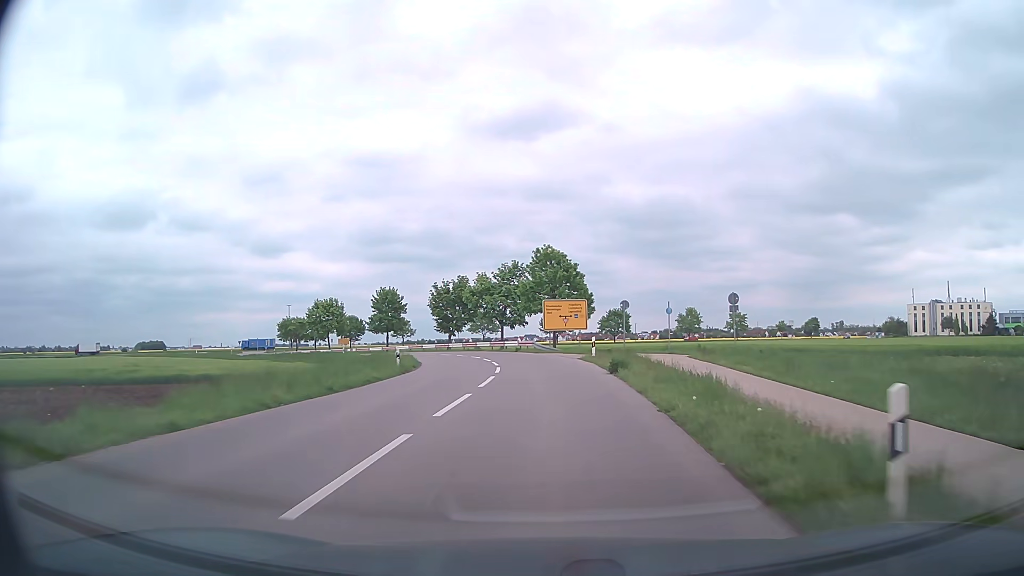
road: tertiary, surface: asphalt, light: Day
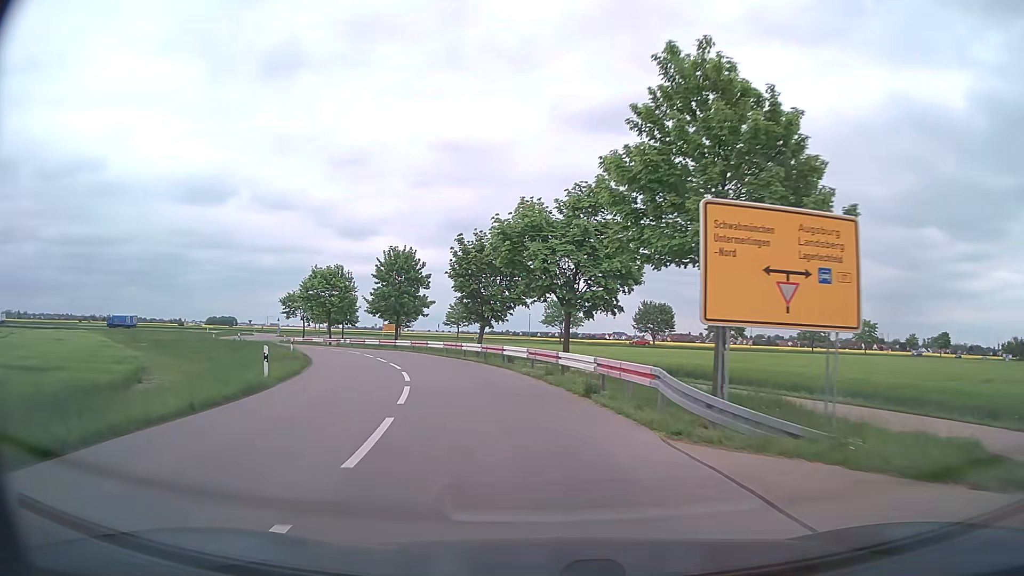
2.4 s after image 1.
(-0.9, +34.2) m; -7°
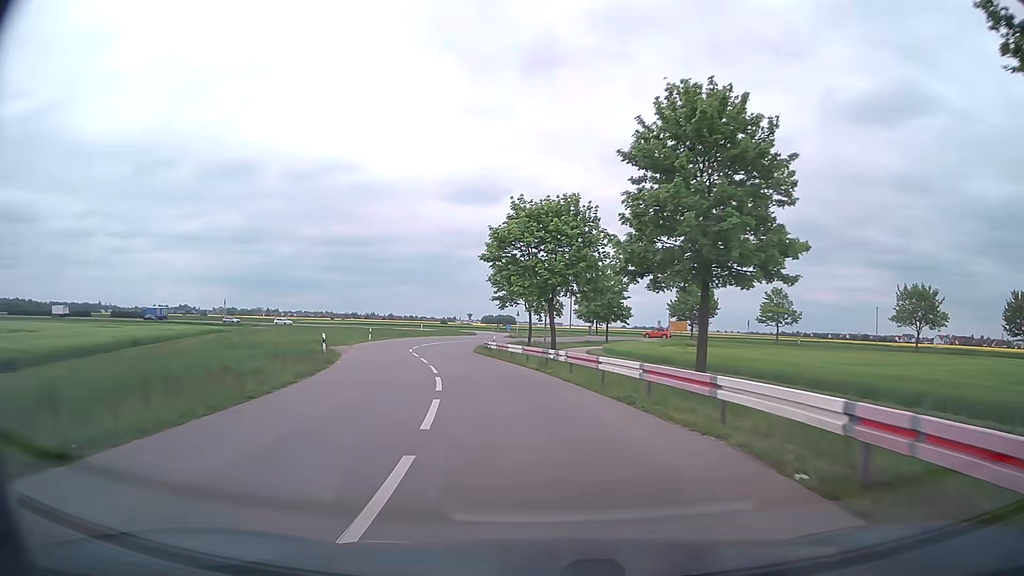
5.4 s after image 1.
(-8.4, +38.8) m; -24°
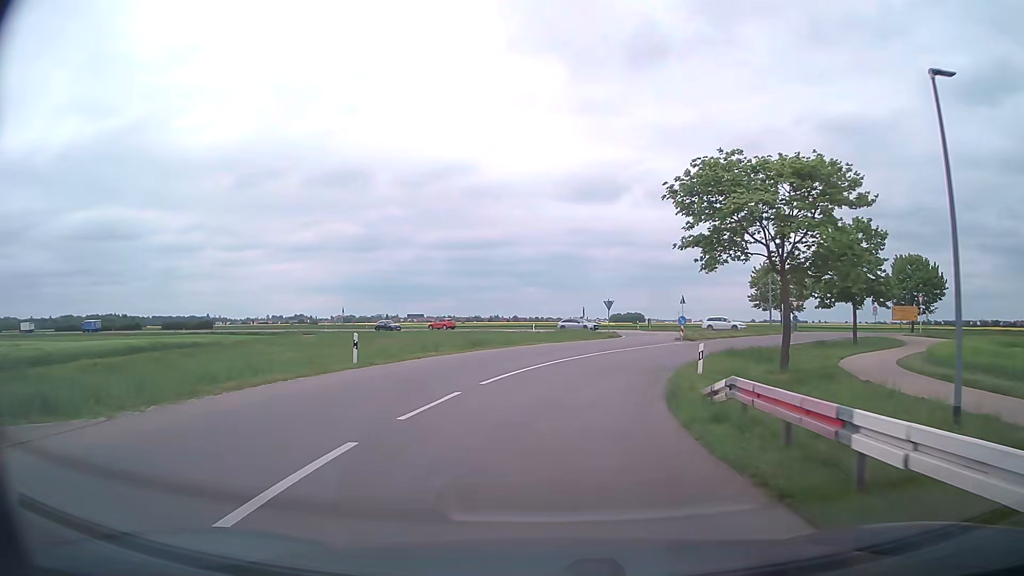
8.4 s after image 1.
(-4.5, +35.2) m; -11°
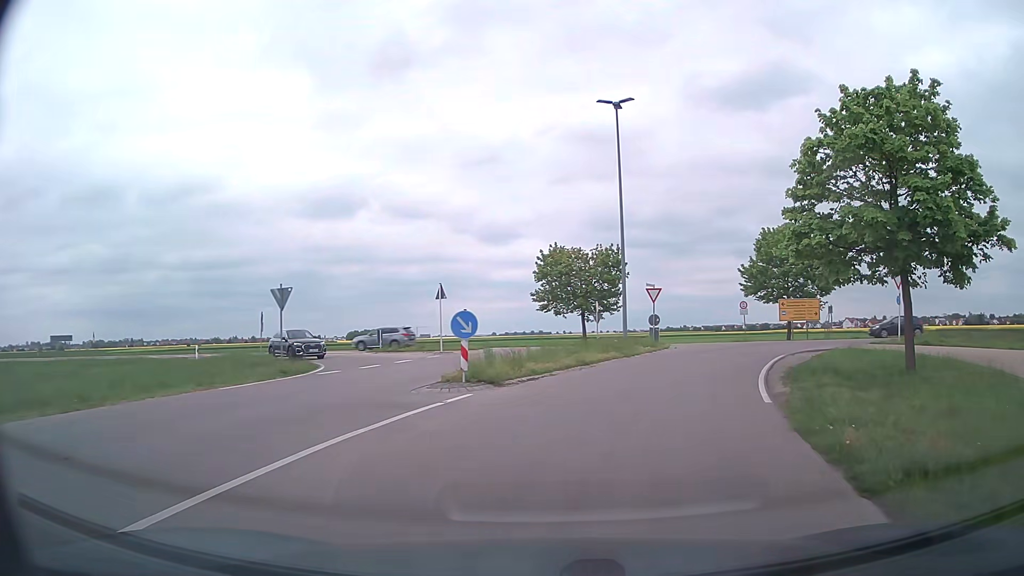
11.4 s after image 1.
(+4.4, +28.0) m; +23°
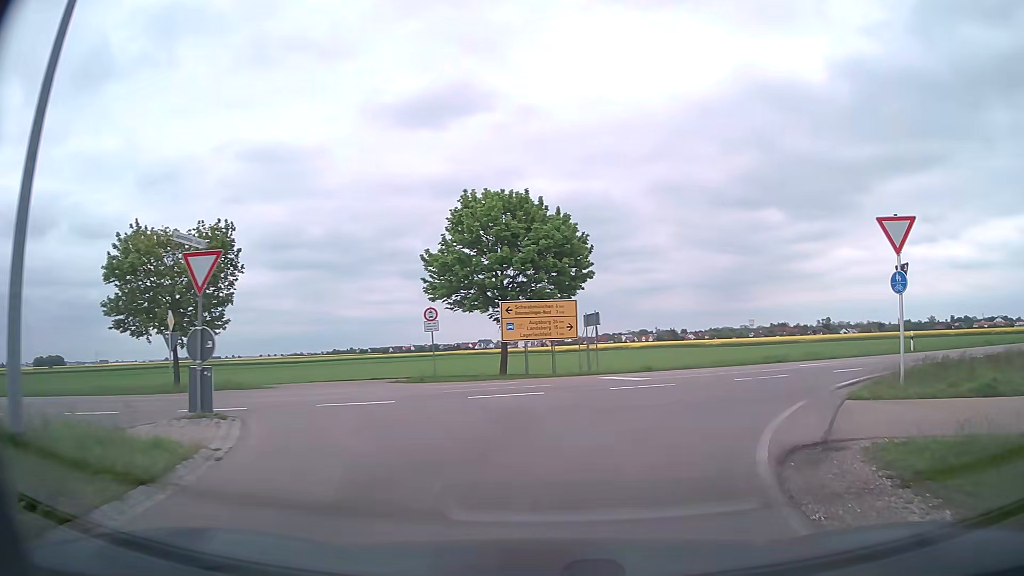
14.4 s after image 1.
(+4.6, +21.3) m; +28°
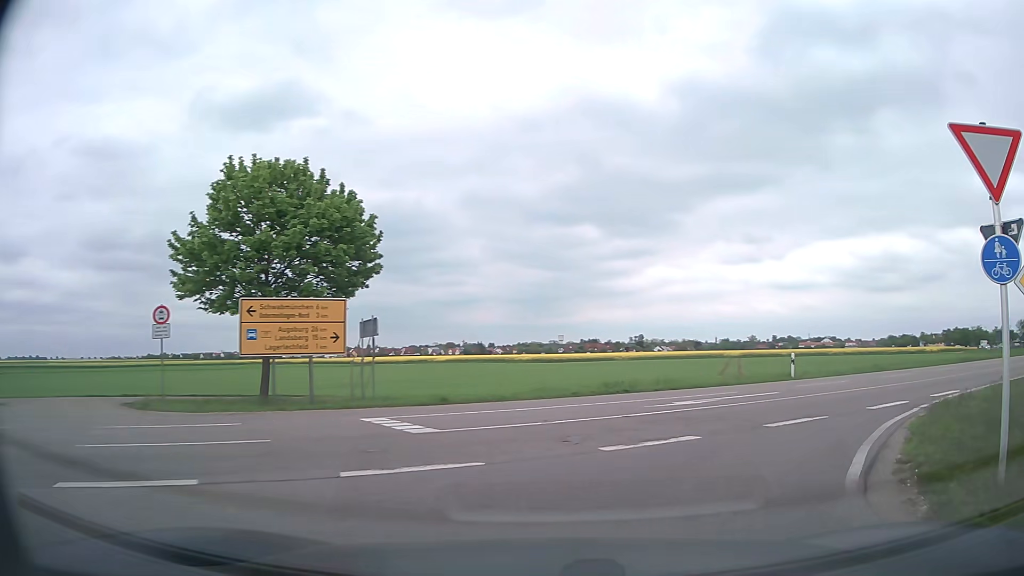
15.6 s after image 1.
(+0.9, +7.7) m; +16°
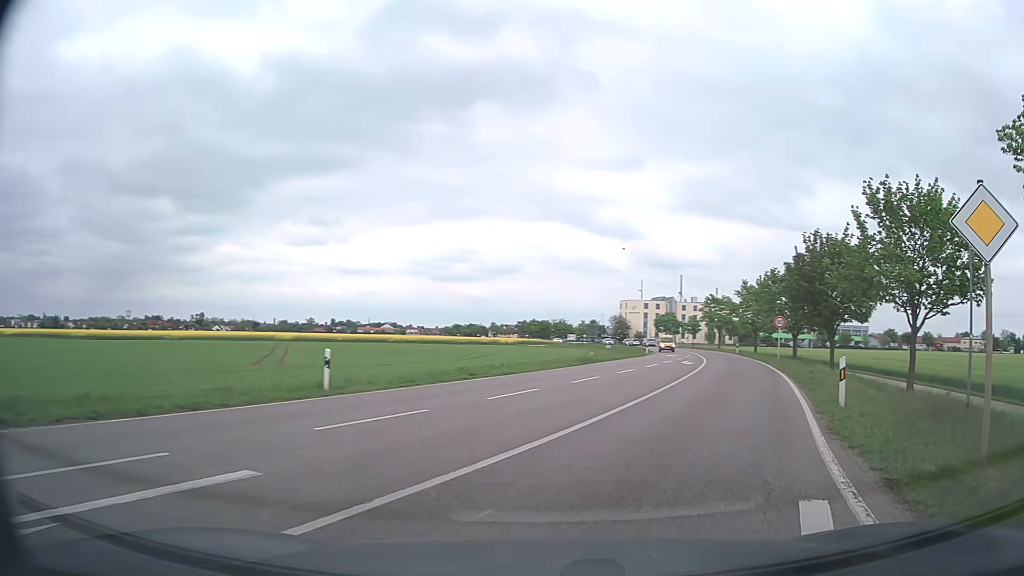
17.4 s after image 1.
(+3.7, +11.0) m; +37°
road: secondary
(+2, +10) (+5, +19) (+8, +29) (+11, +38) (+14, +48) (+16, +58) (+18, +68) (+19, +77) (+21, +87) (+21, +97) m
